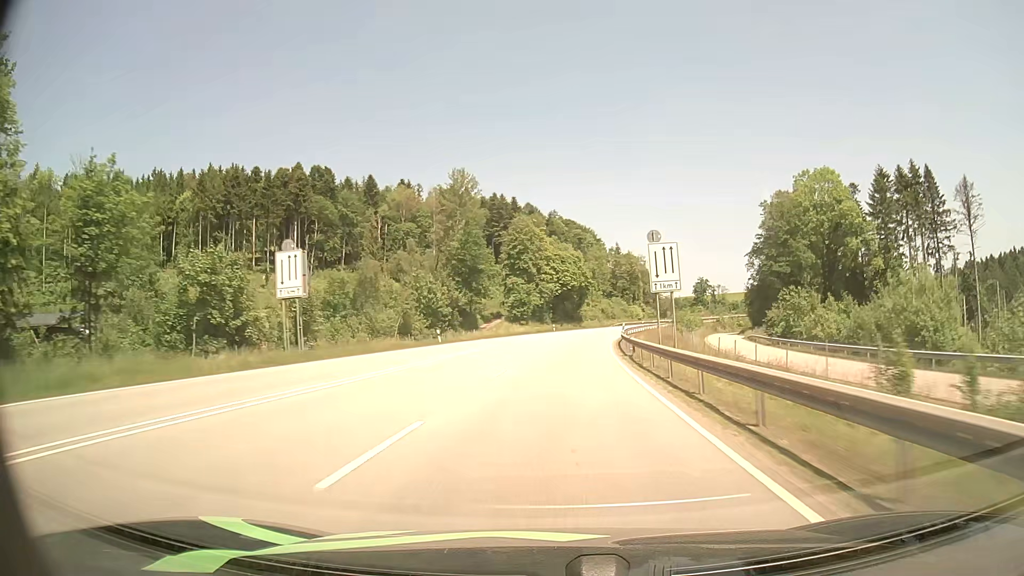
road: primary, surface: asphalt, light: Day
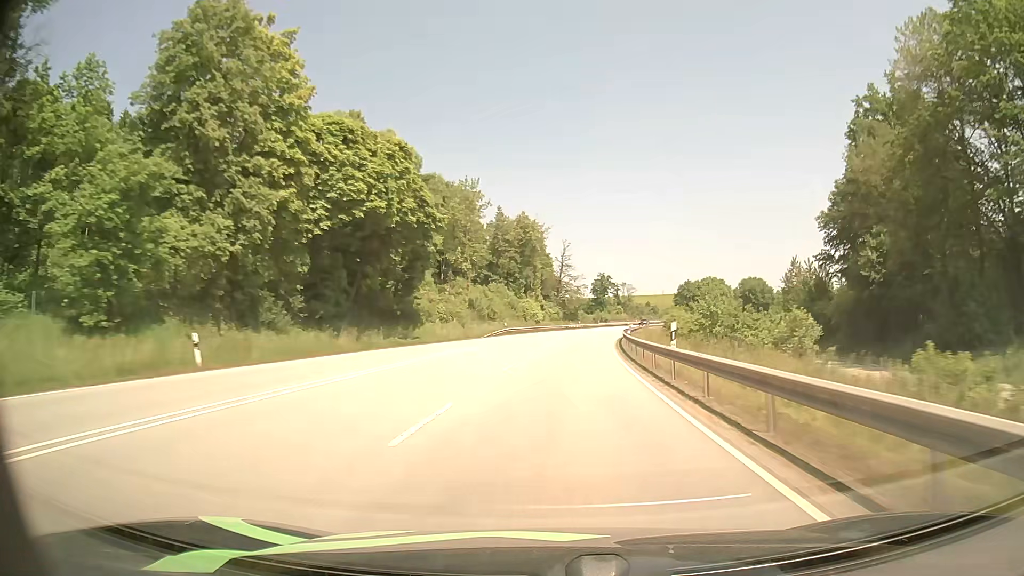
(+7.4, +81.0) m; +10°
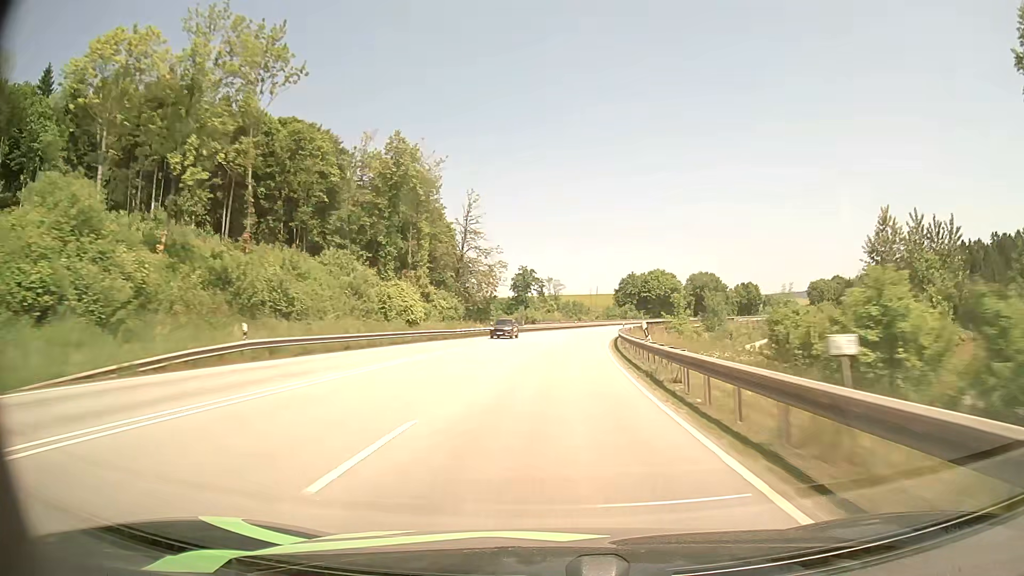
(+2.9, +49.4) m; +7°
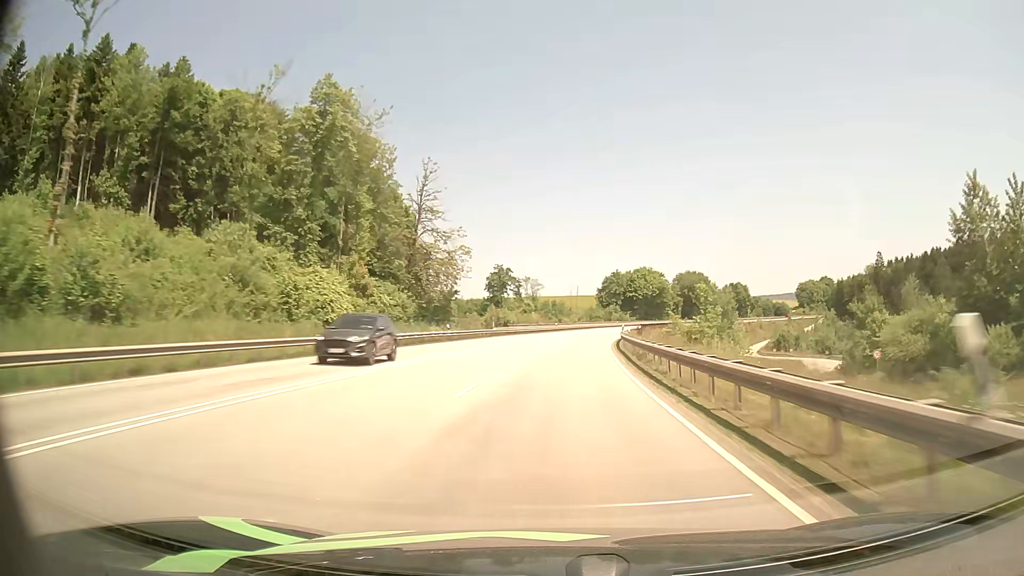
(+0.3, +16.7) m; +2°
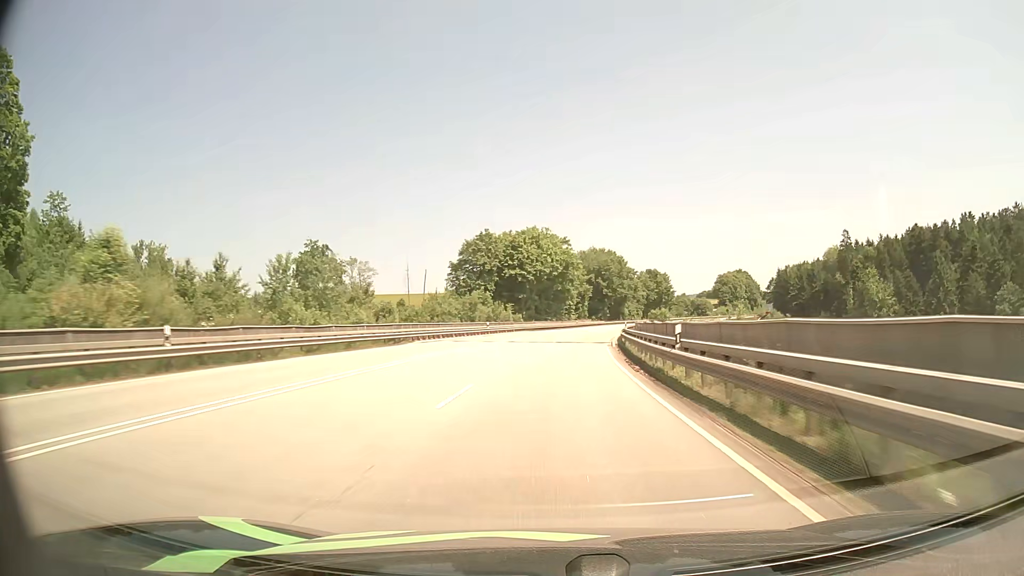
(+8.1, +84.4) m; +11°
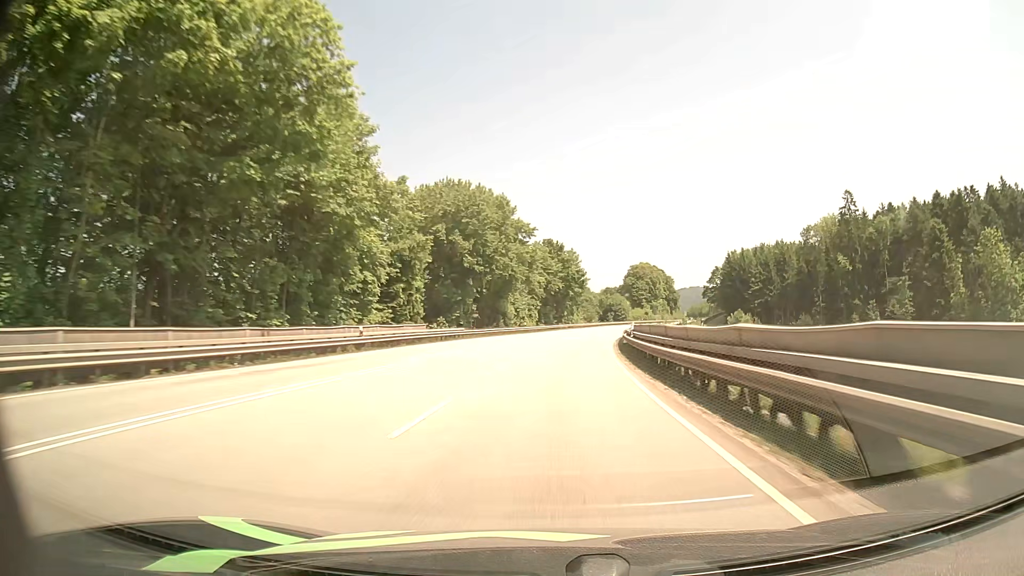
(+8.0, +85.5) m; +10°
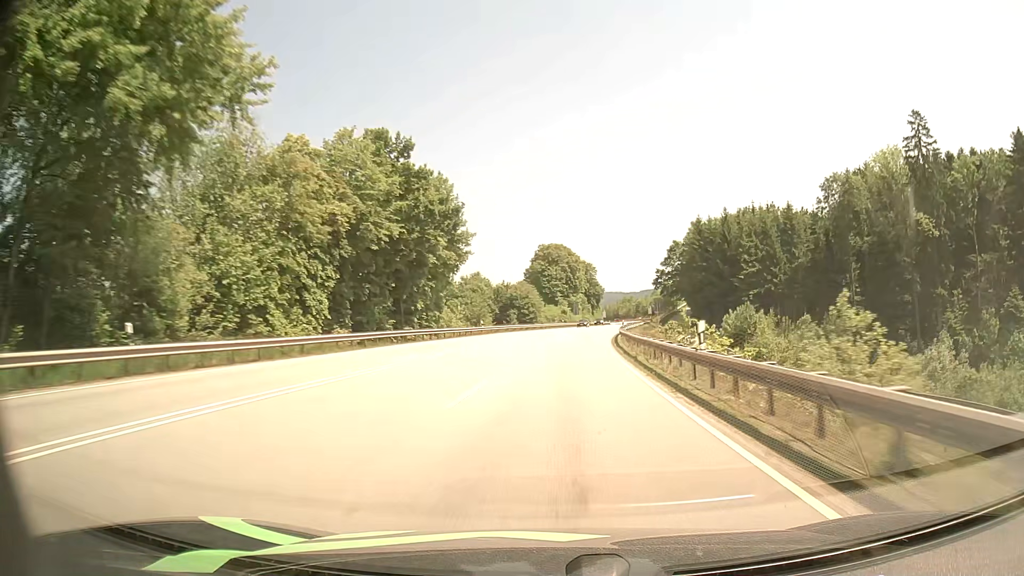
(+5.6, +68.0) m; +9°
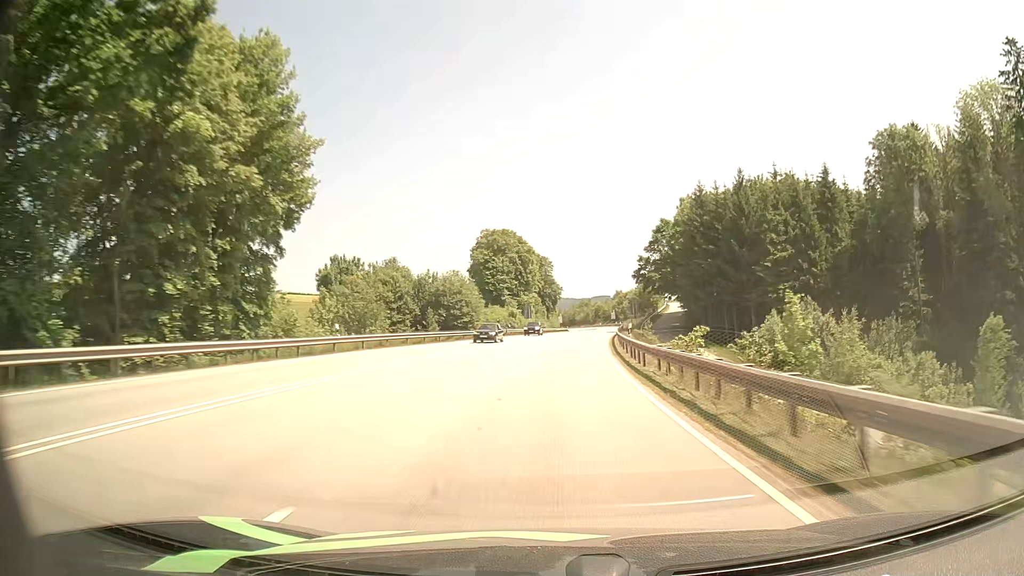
(+1.4, +34.0) m; +4°
(0, +10) (0, +20) (+1, +30) (+1, +40) (+2, +50) (+3, +60) (+4, +70) (+5, +80) (+7, +90) (+8, +100) m
